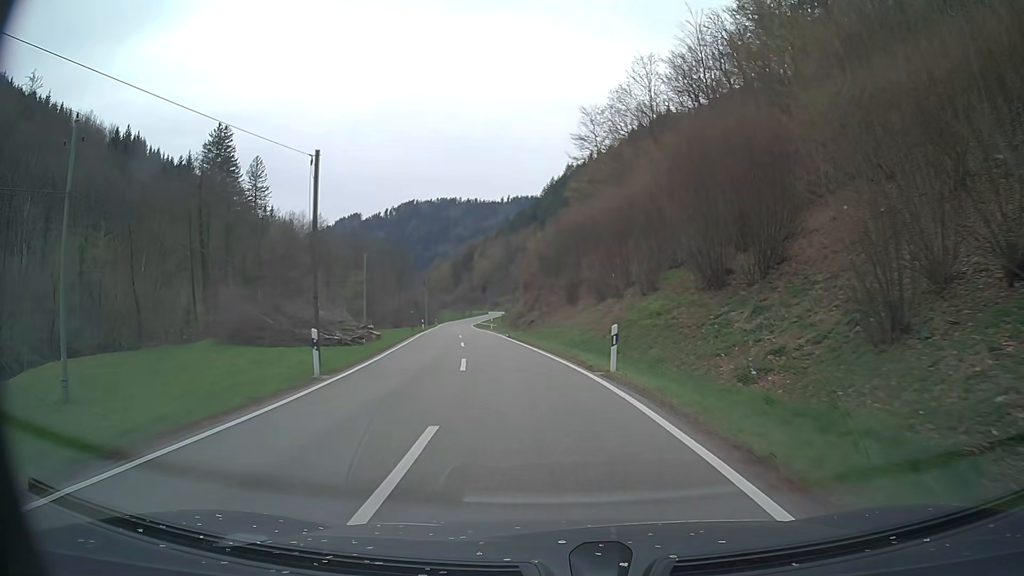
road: tertiary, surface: asphalt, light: Day
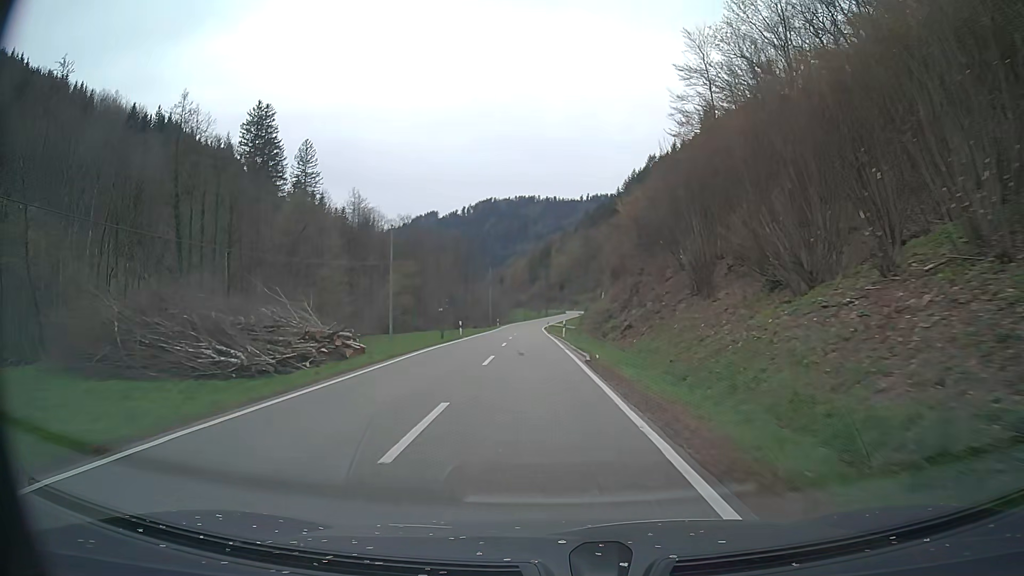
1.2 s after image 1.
(-1.4, +22.1) m; -7°
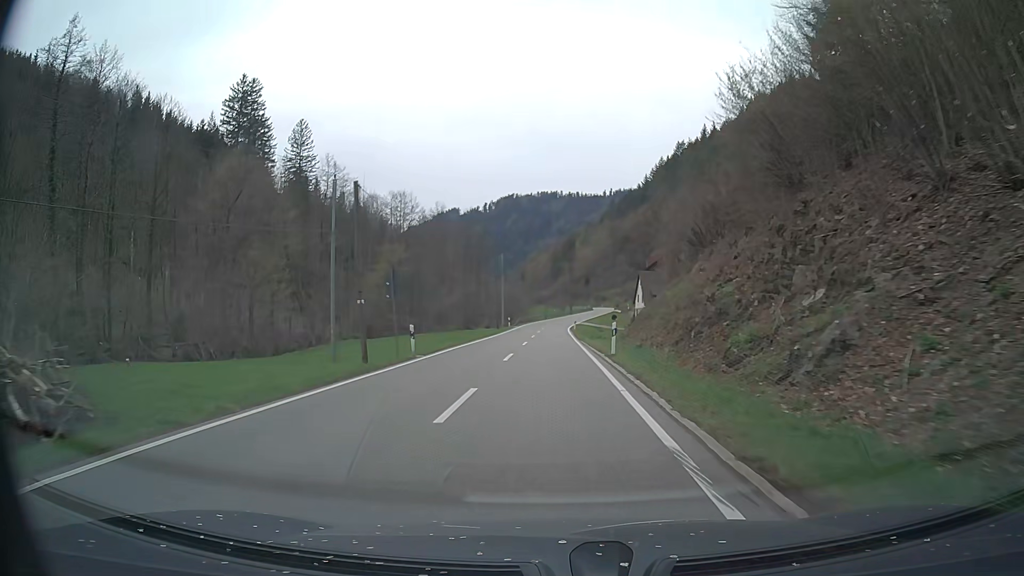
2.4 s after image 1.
(-0.5, +21.8) m; -2°
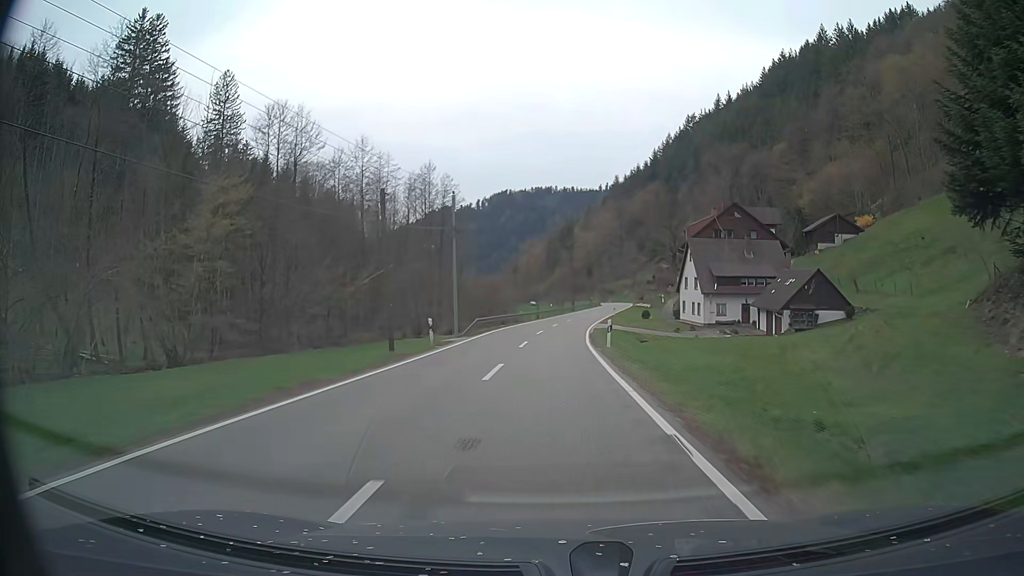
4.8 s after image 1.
(-0.1, +43.0) m; 0°
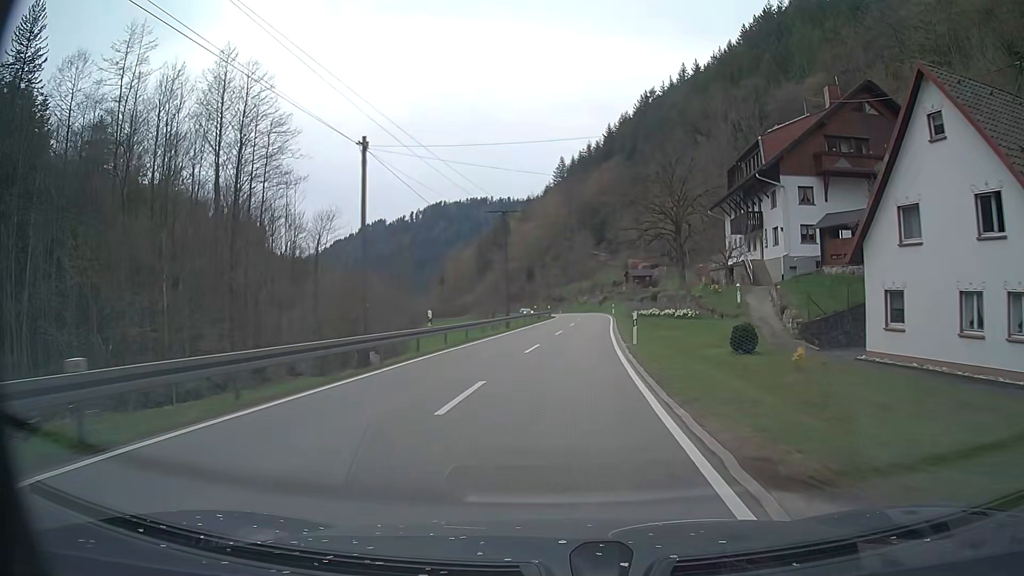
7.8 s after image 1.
(+1.8, +52.4) m; +5°
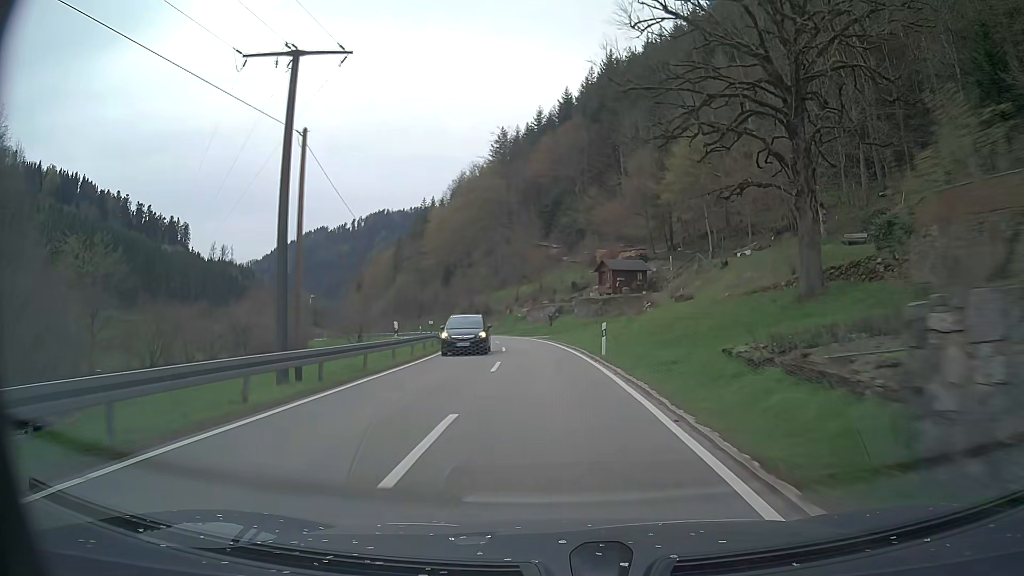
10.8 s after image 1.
(+3.0, +51.4) m; +5°
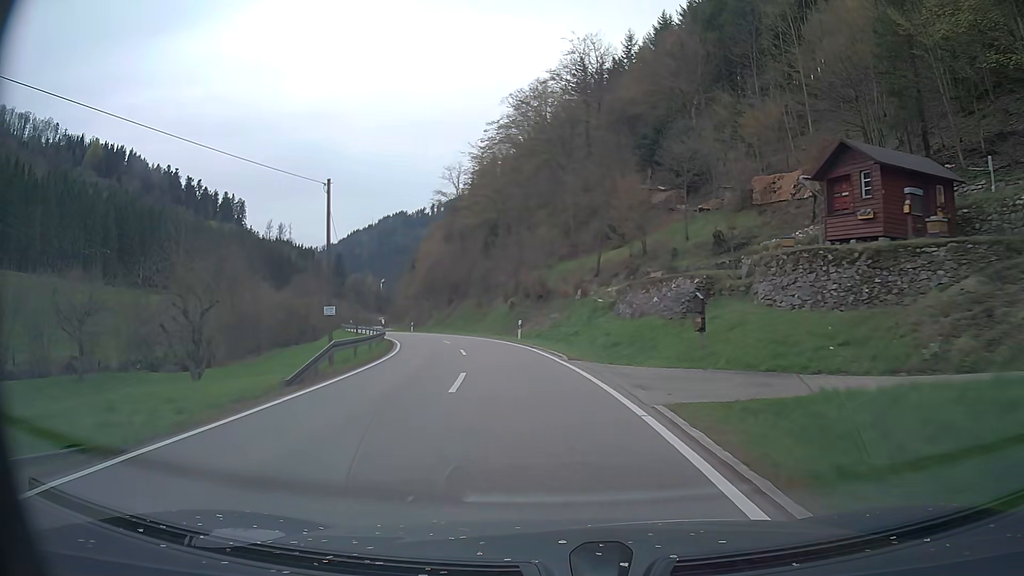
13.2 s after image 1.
(-1.6, +41.3) m; -7°
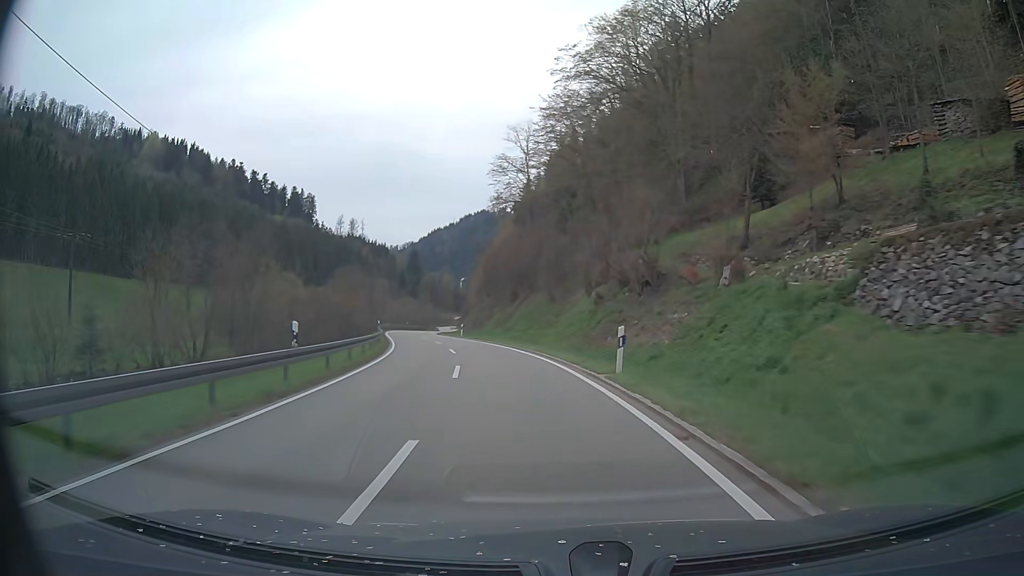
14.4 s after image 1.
(-1.1, +20.8) m; -7°
(0, +10) (-1, +20) (-3, +30) (-5, +40) (-8, +49) (-10, +59) (-13, +69) (-15, +78) (-17, +88) (-18, +98) m
